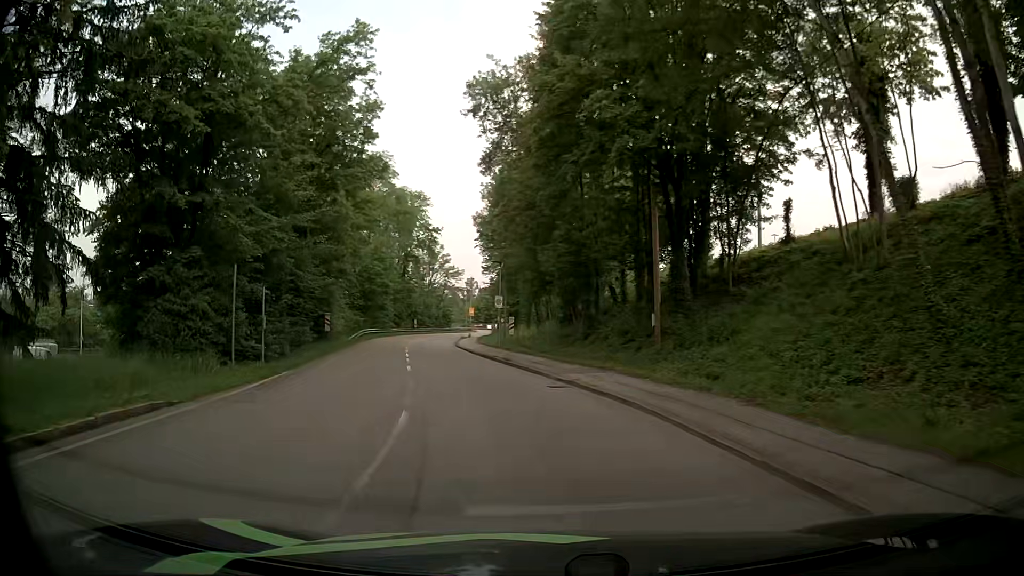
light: Day
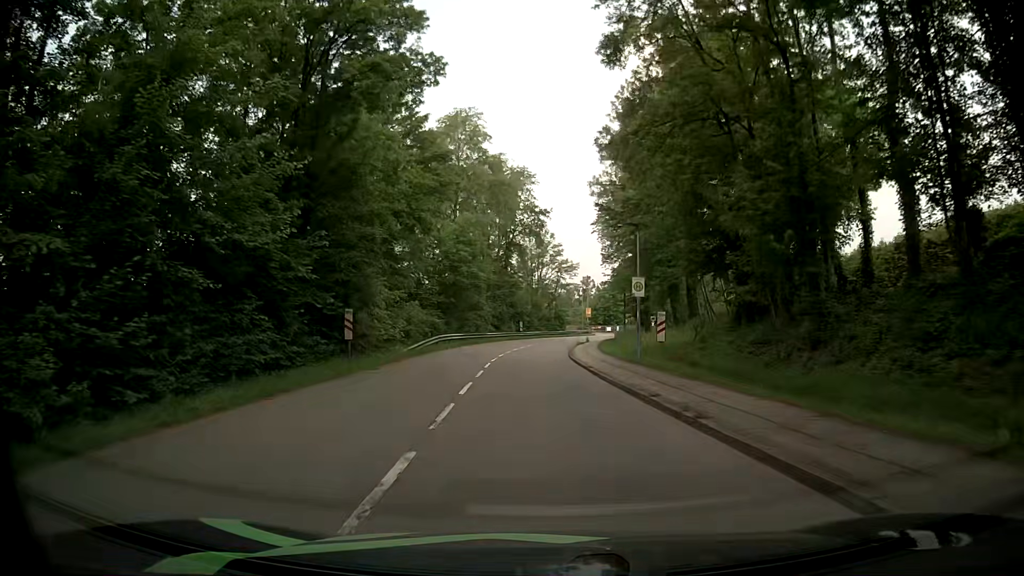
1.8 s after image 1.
(-2.0, +15.3) m; -11°
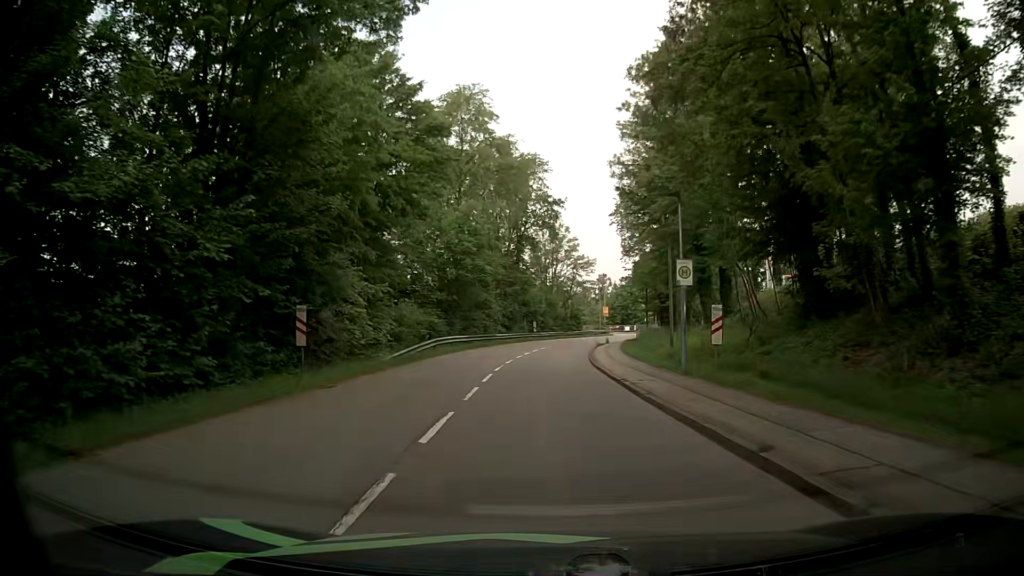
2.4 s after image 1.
(0.0, +5.7) m; -1°
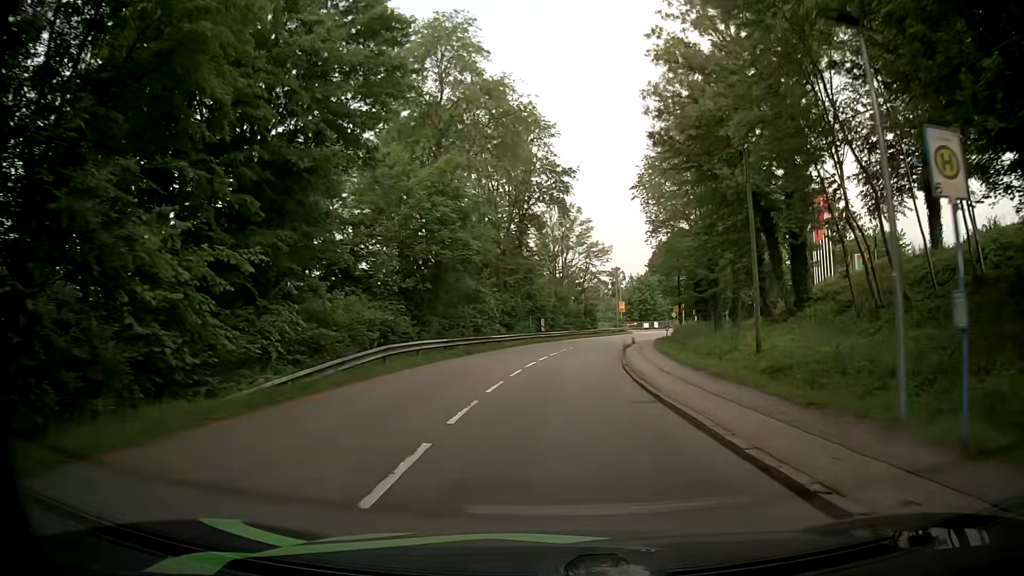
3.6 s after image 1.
(-0.1, +12.0) m; -1°
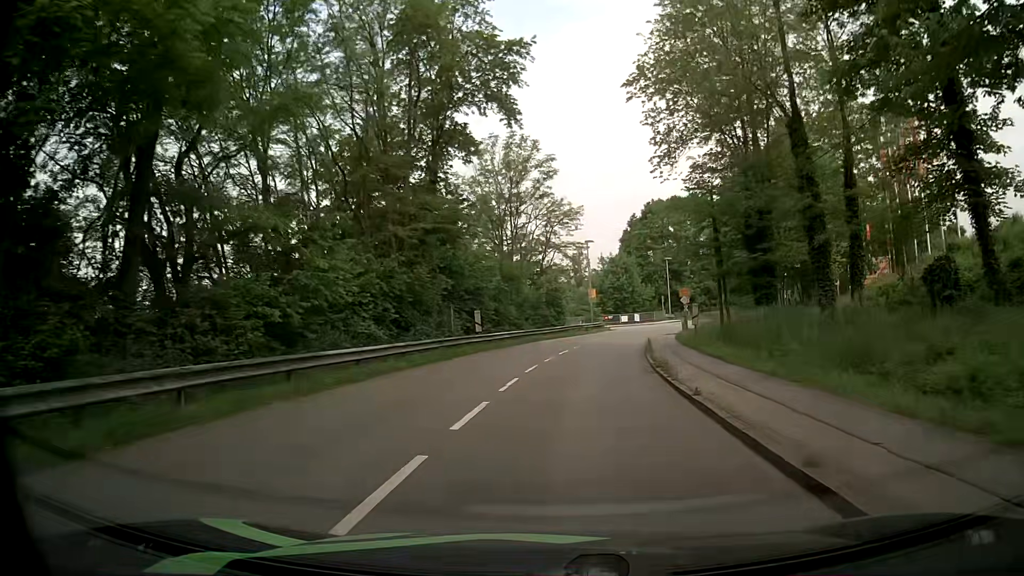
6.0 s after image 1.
(+0.7, +23.4) m; +4°
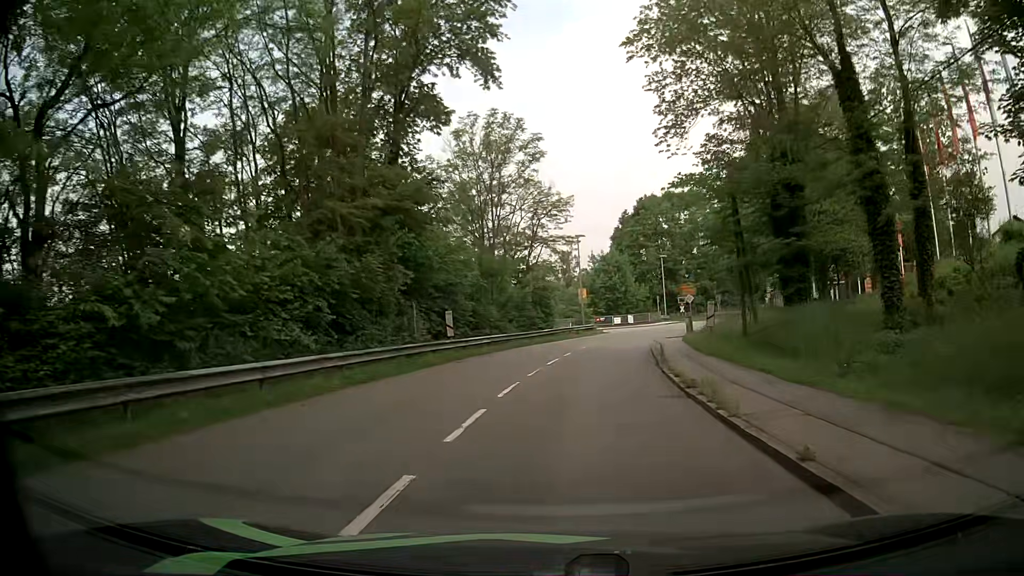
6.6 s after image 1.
(+0.1, +5.3) m; +1°
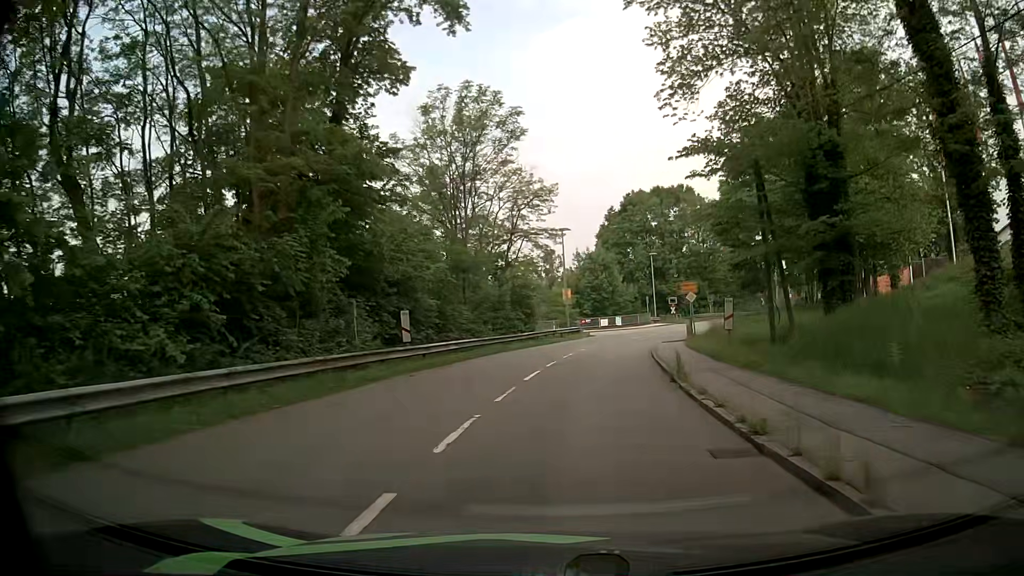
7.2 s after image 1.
(0.0, +5.1) m; 0°
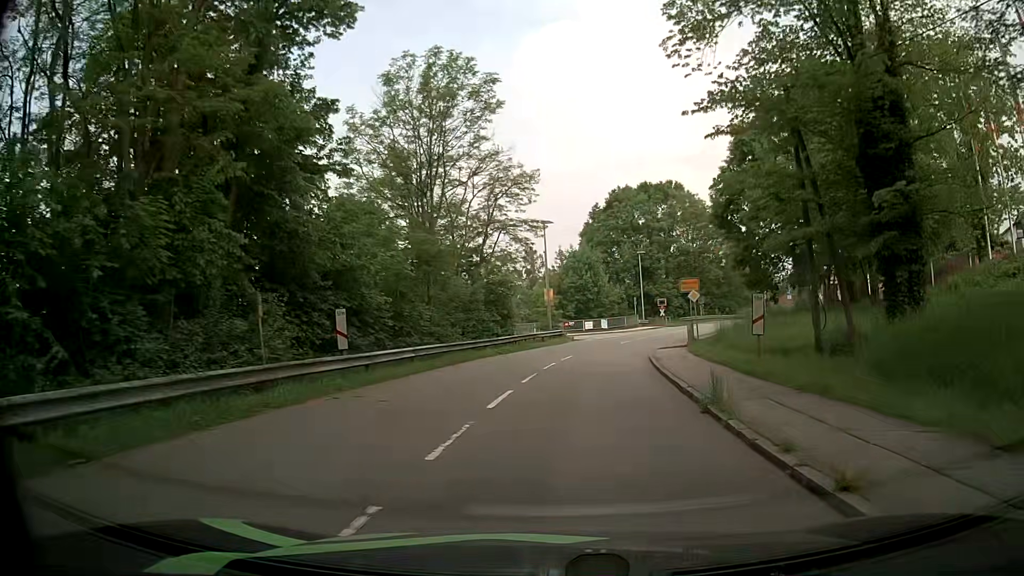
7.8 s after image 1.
(+0.1, +4.9) m; +3°
